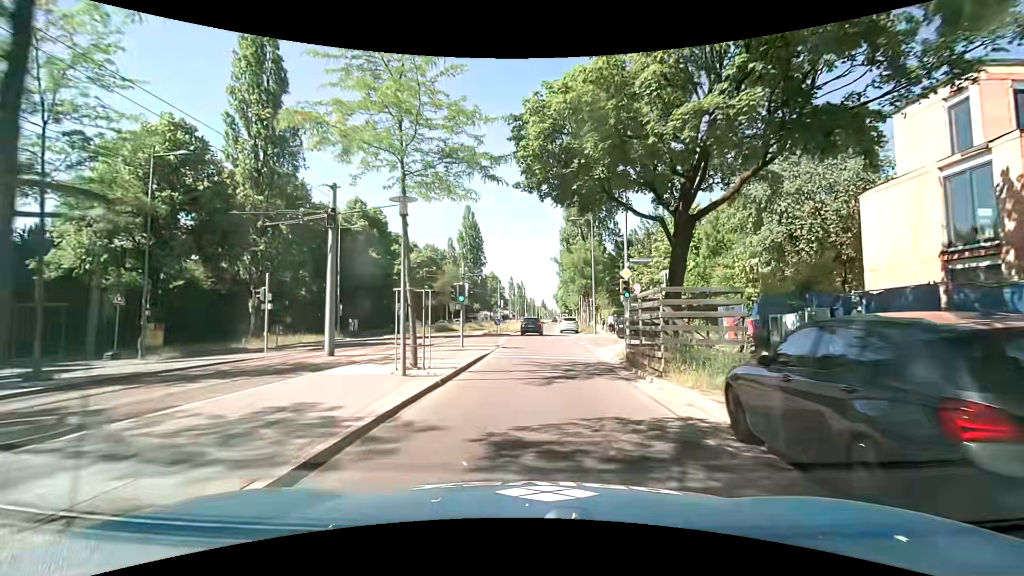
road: secondary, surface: asphalt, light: Day
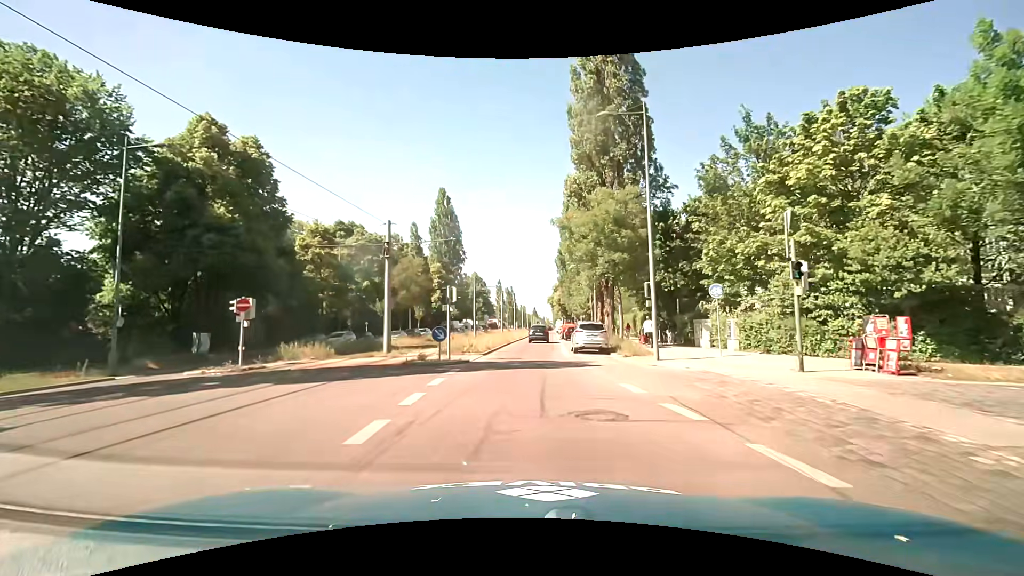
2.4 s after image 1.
(+0.8, +24.2) m; +2°
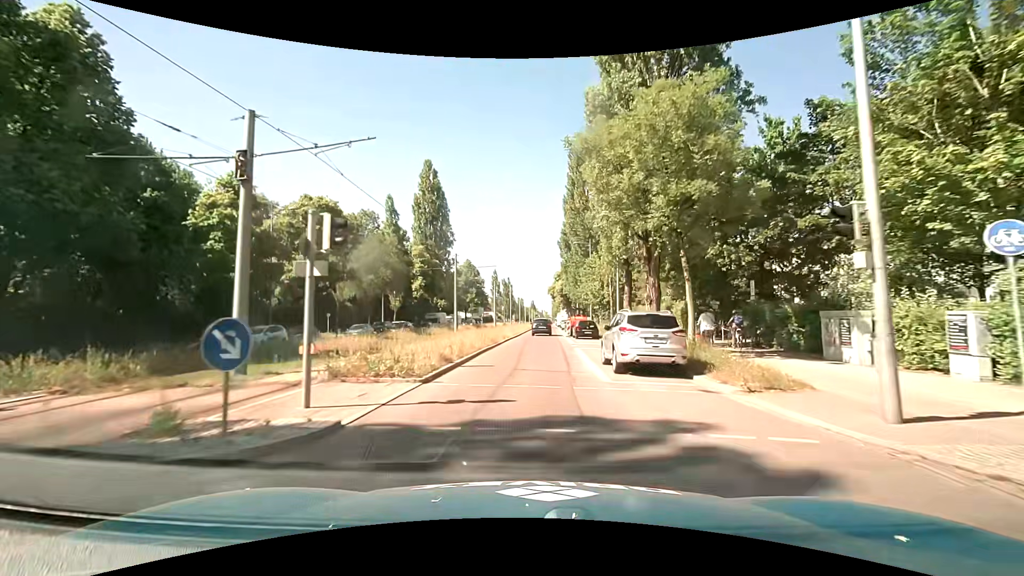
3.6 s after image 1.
(0.0, +13.2) m; 0°
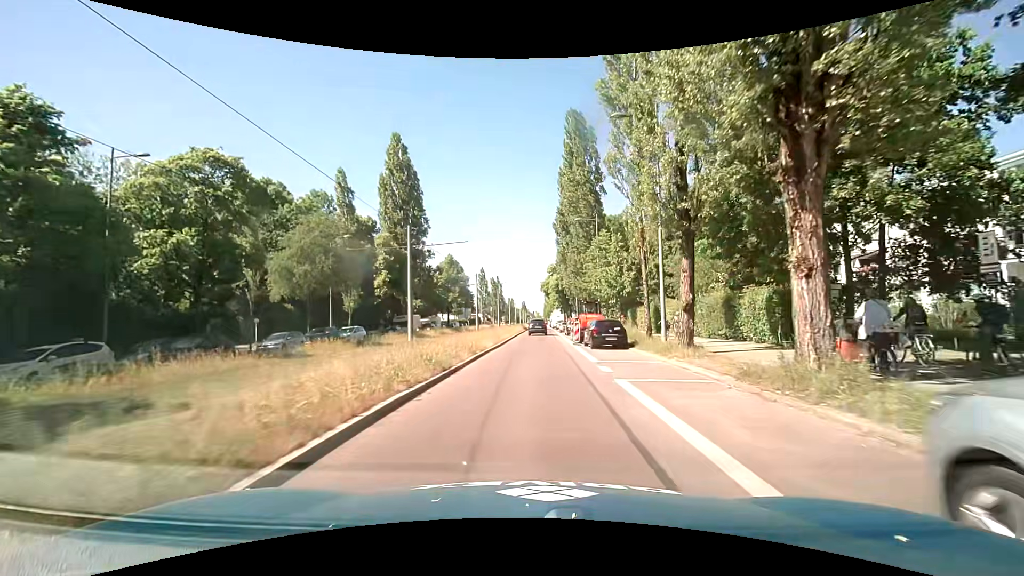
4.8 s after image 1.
(+0.1, +13.8) m; +1°
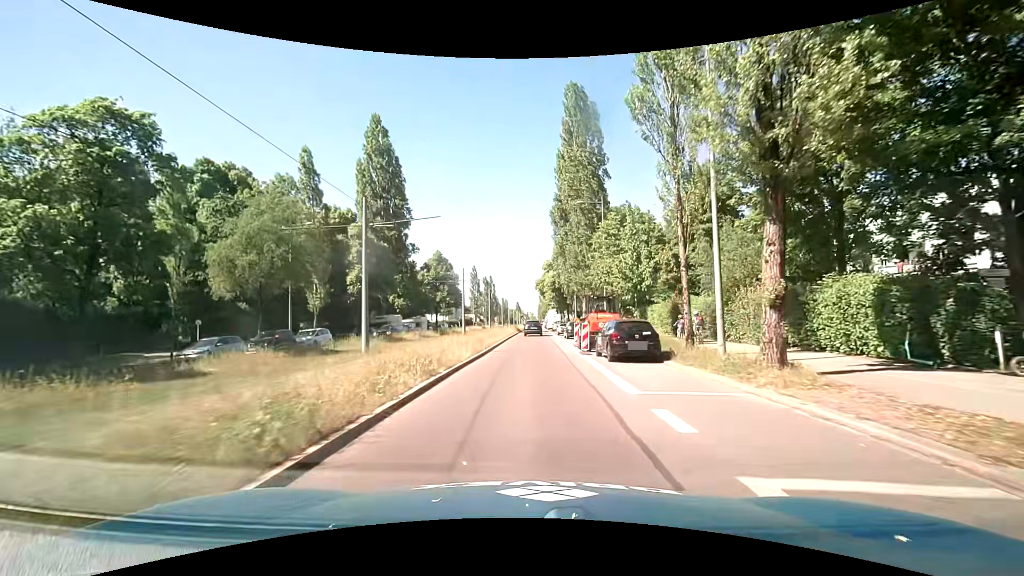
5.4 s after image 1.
(0.0, +7.0) m; 0°
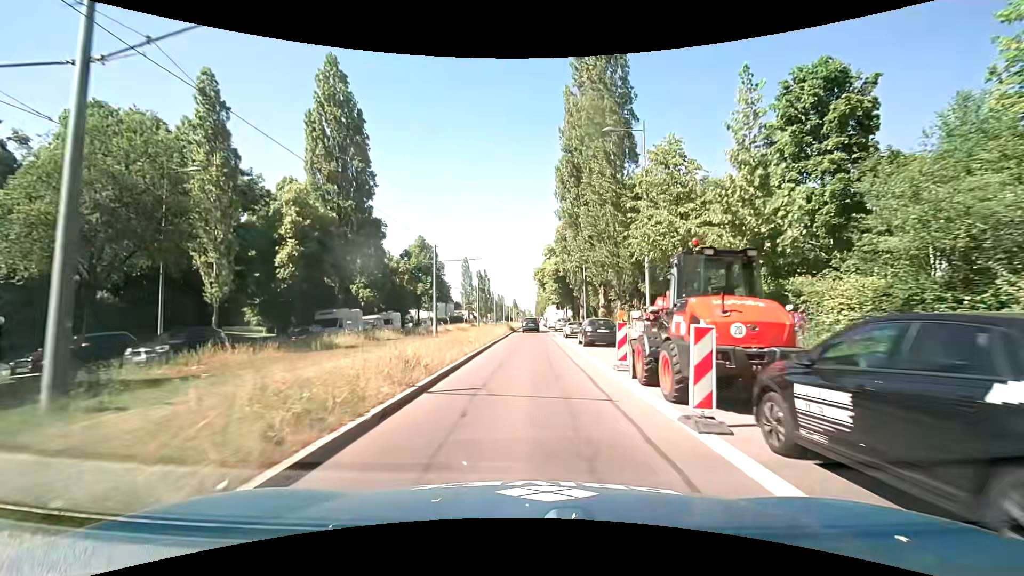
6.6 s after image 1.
(+0.1, +14.4) m; 0°
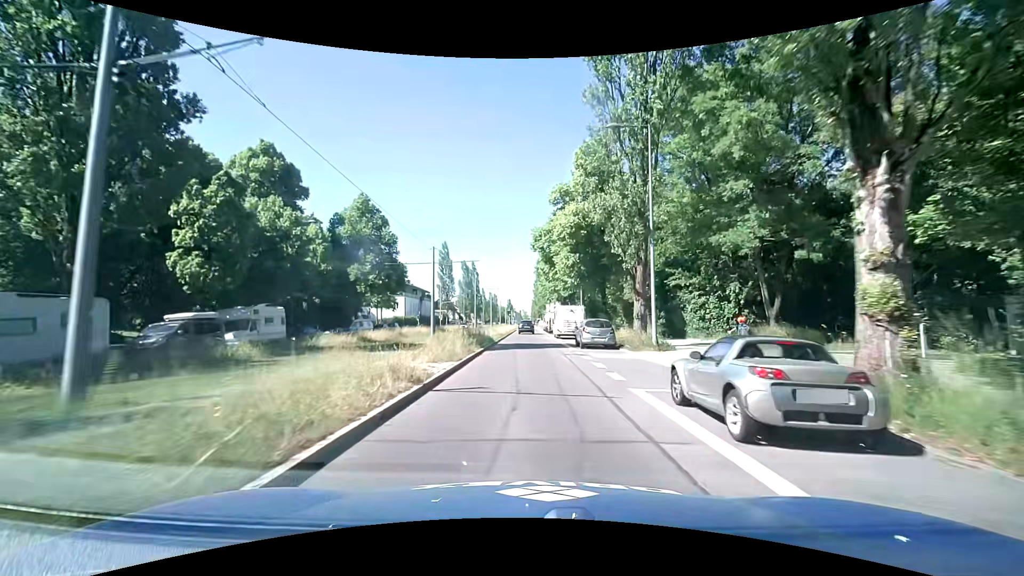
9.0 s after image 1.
(+0.5, +29.9) m; +1°
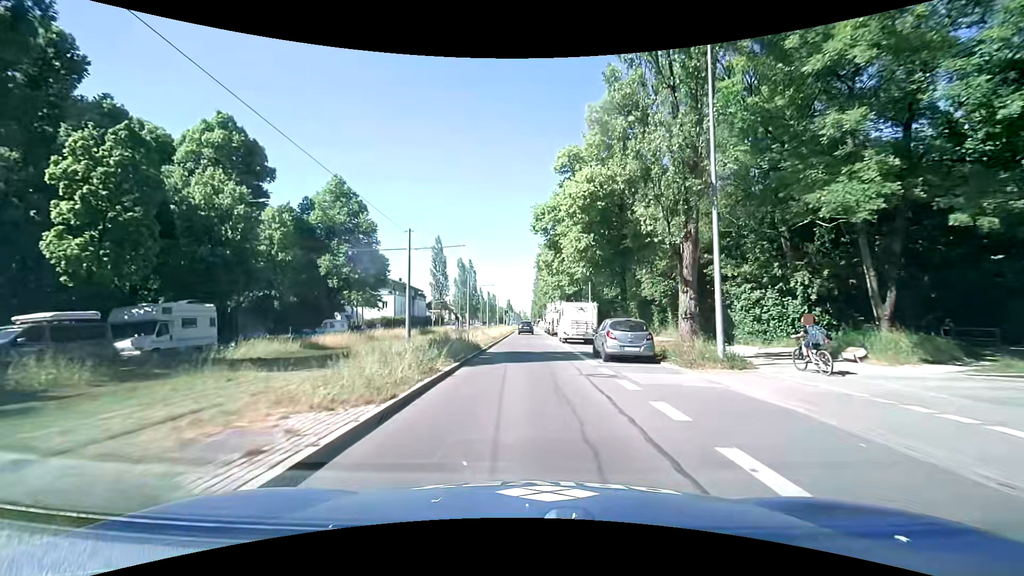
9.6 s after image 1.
(0.0, +7.7) m; -1°
(0, +10) (0, +20) (0, +30) (+1, +40) (+1, +50) (+1, +60) (+1, +70) (+1, +80) (+2, +90) (+2, +100) m
